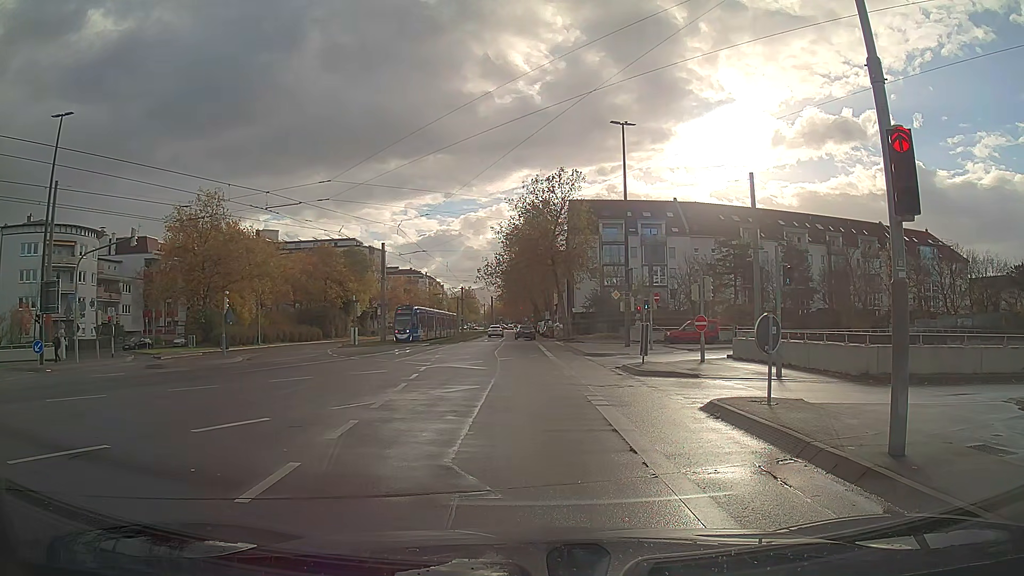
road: tertiary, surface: asphalt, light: Day
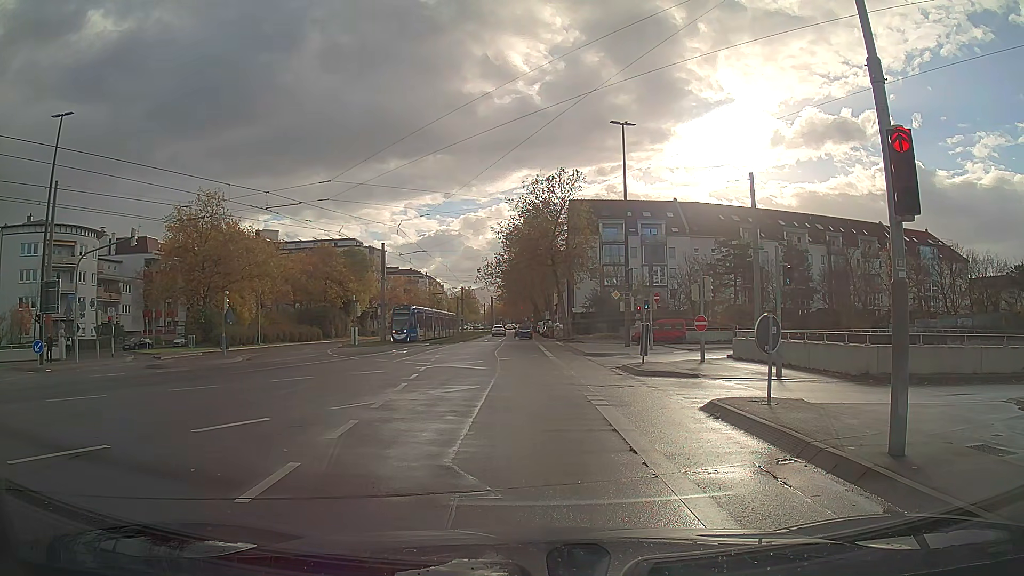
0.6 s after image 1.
(0.0, 0.0) m; 0°
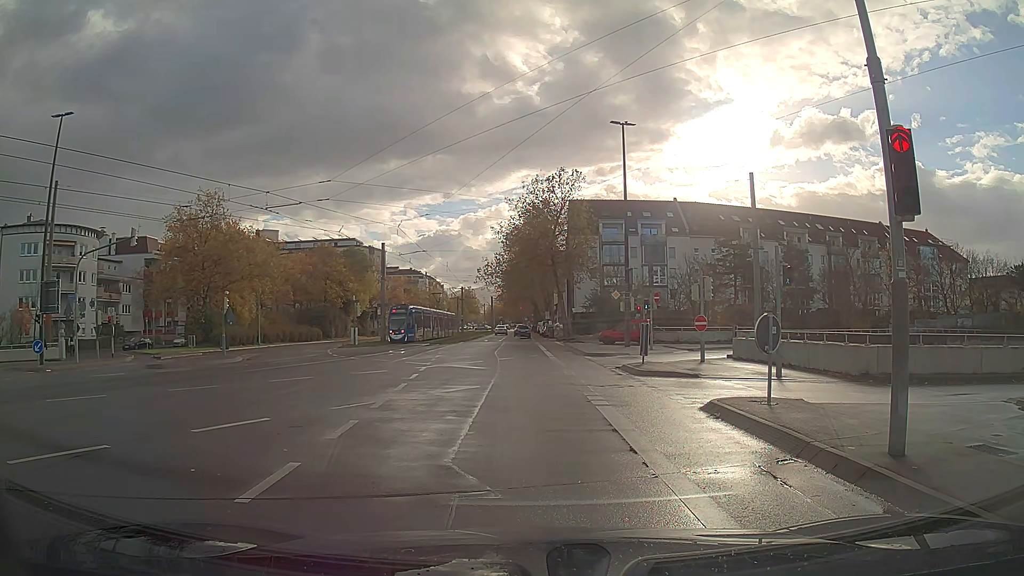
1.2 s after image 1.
(0.0, 0.0) m; 0°
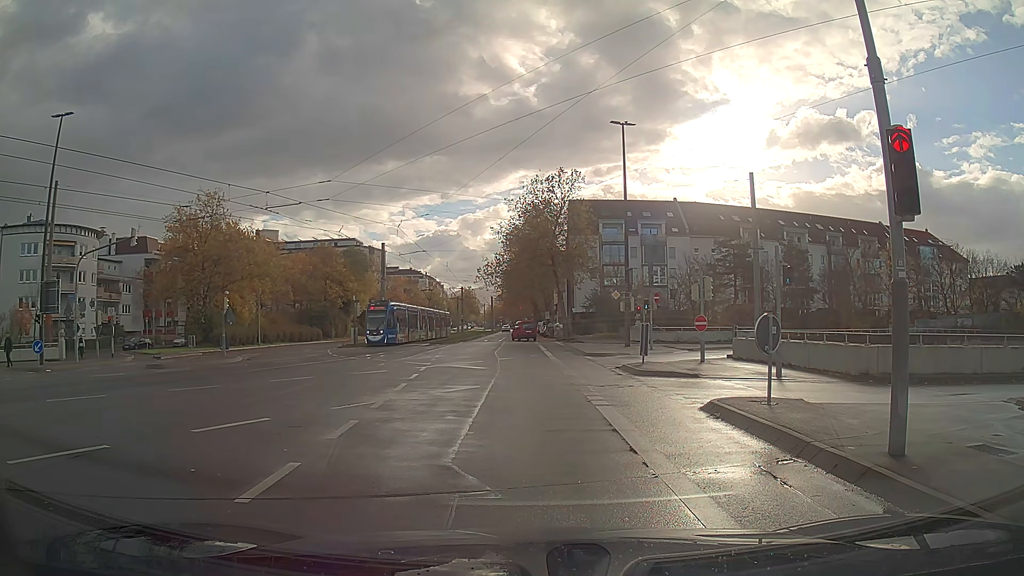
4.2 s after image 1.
(0.0, 0.0) m; 0°
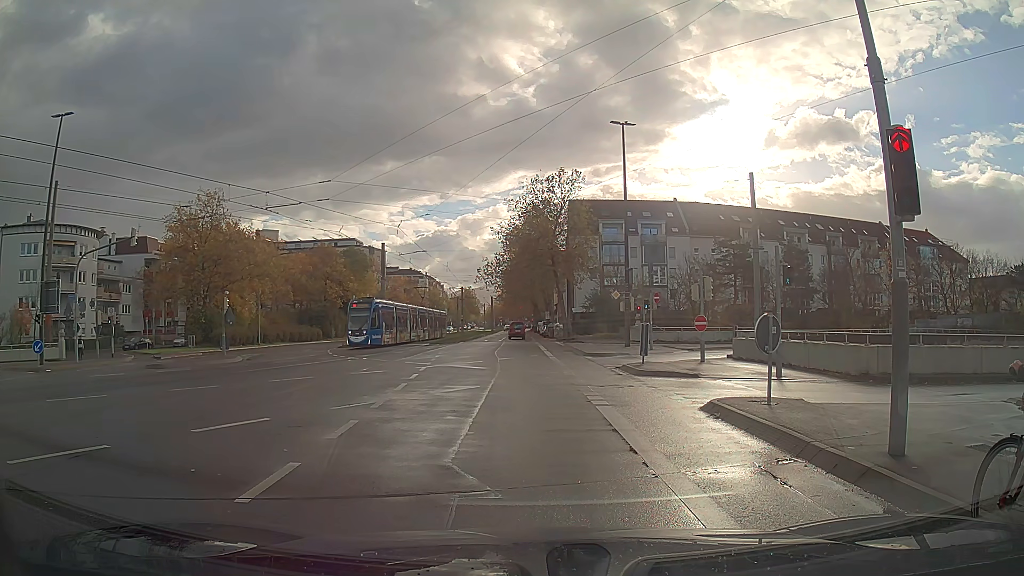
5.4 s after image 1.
(0.0, 0.0) m; 0°
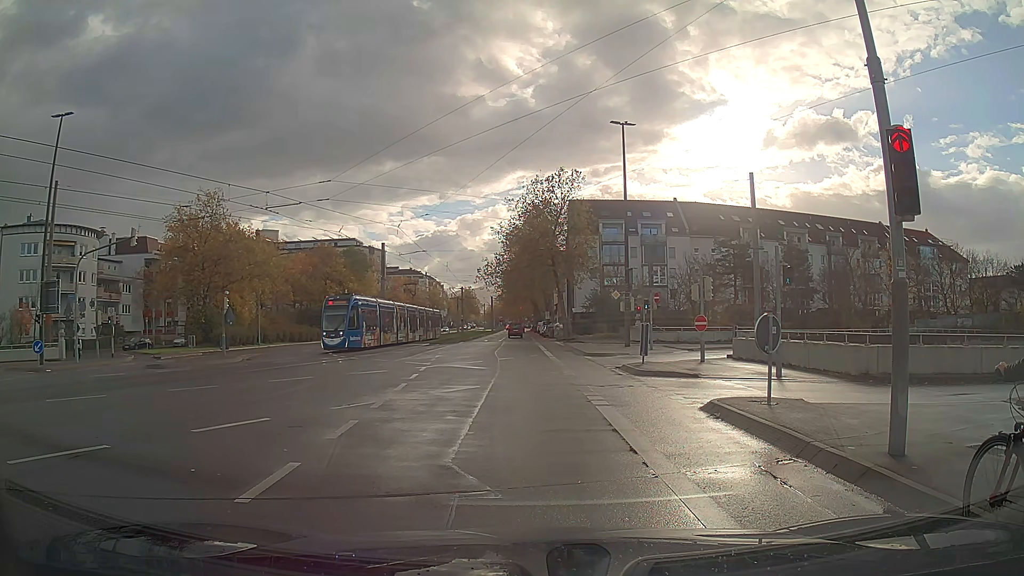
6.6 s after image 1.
(0.0, 0.0) m; 0°
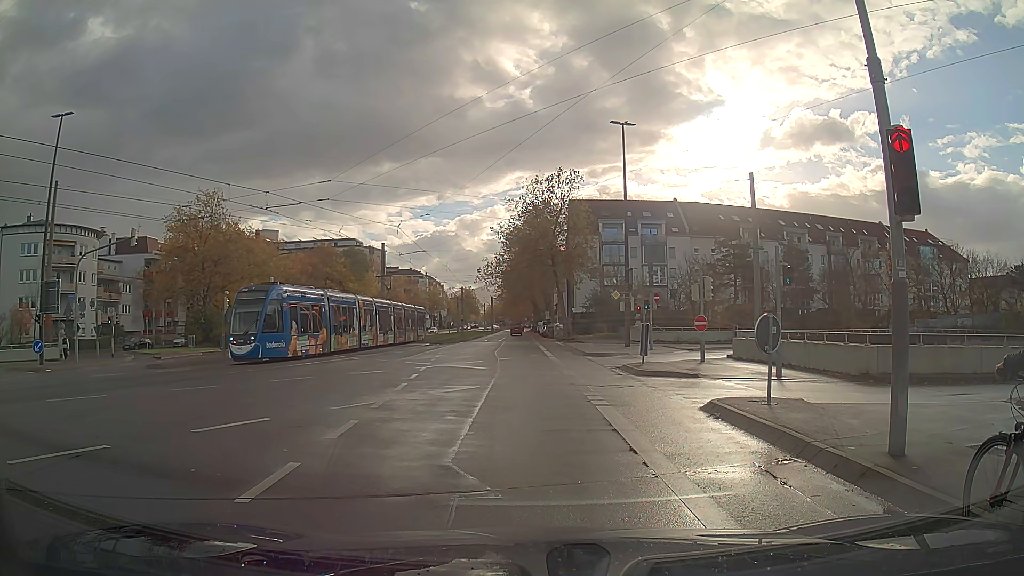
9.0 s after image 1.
(0.0, 0.0) m; 0°
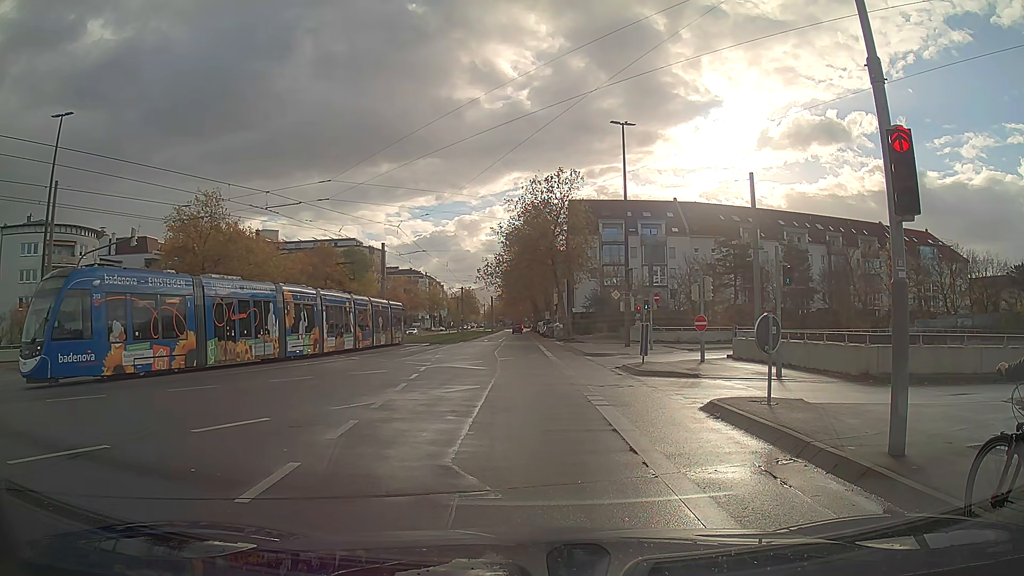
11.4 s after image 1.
(0.0, 0.0) m; 0°
